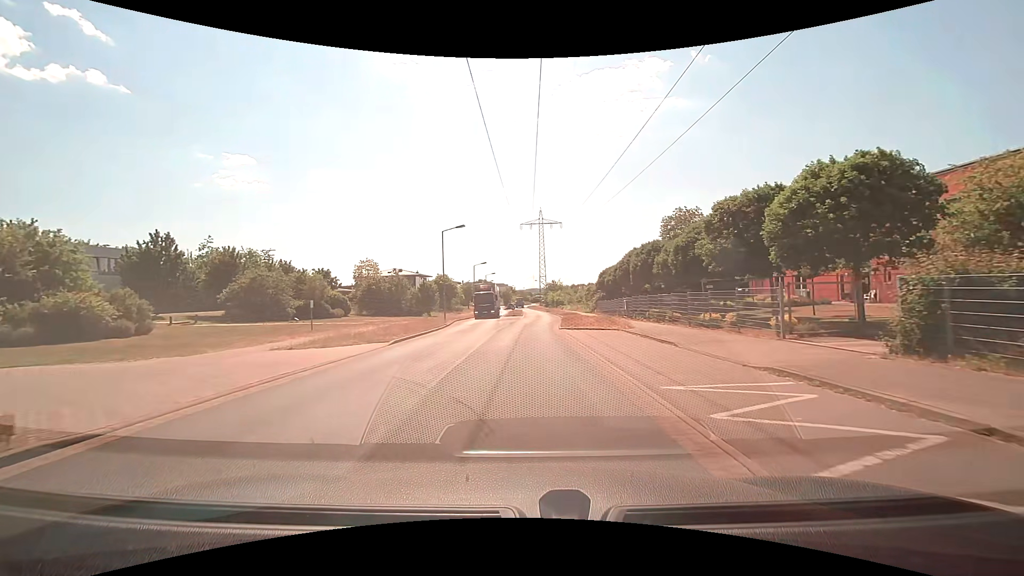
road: residential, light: Day
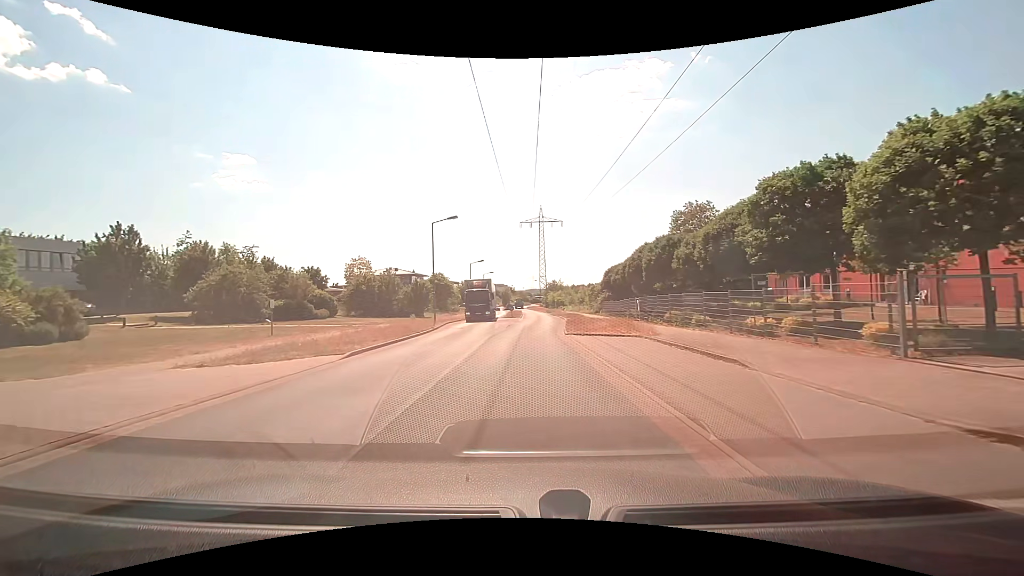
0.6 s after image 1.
(0.0, +4.5) m; 0°
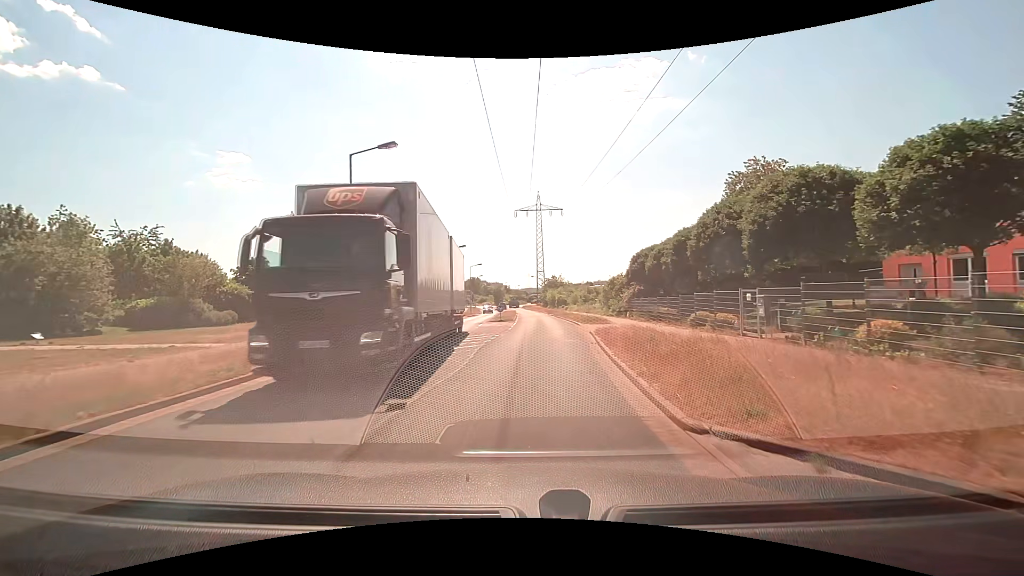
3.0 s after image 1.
(0.0, +17.1) m; 0°
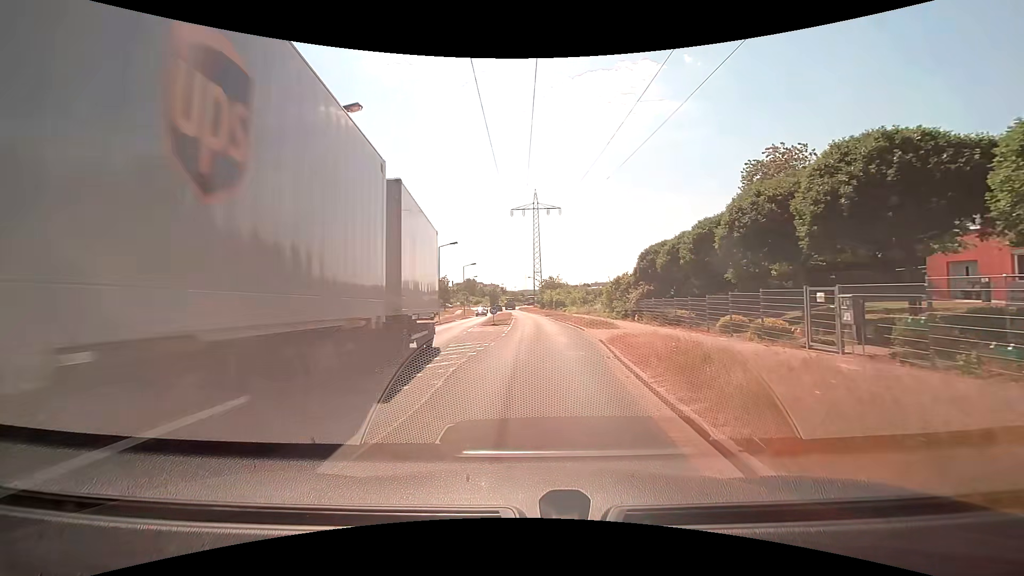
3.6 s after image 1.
(0.0, +4.2) m; 0°
(0, +10) (+1, +20) (+1, +30) (+1, +40) (+1, +50) (+1, +60) (+1, +70) (+1, +80) (+1, +90) (0, +100) m
